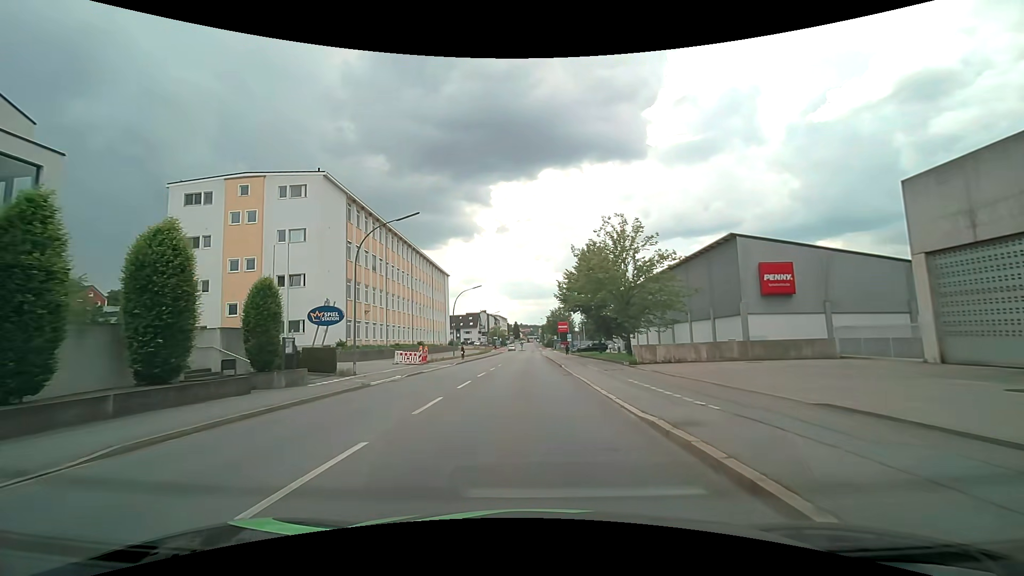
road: tertiary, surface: asphalt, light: Day
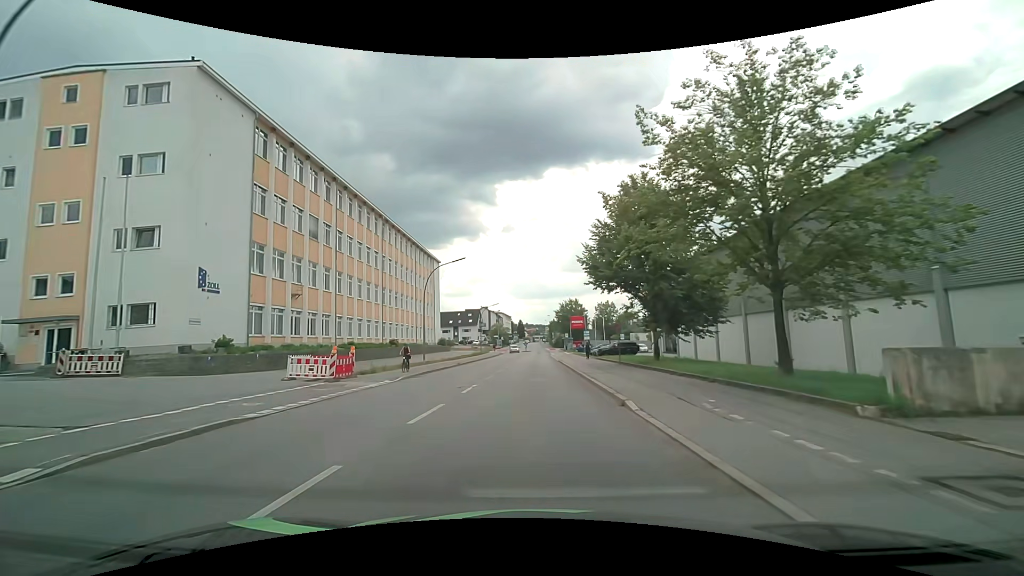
(-0.1, +19.8) m; 0°
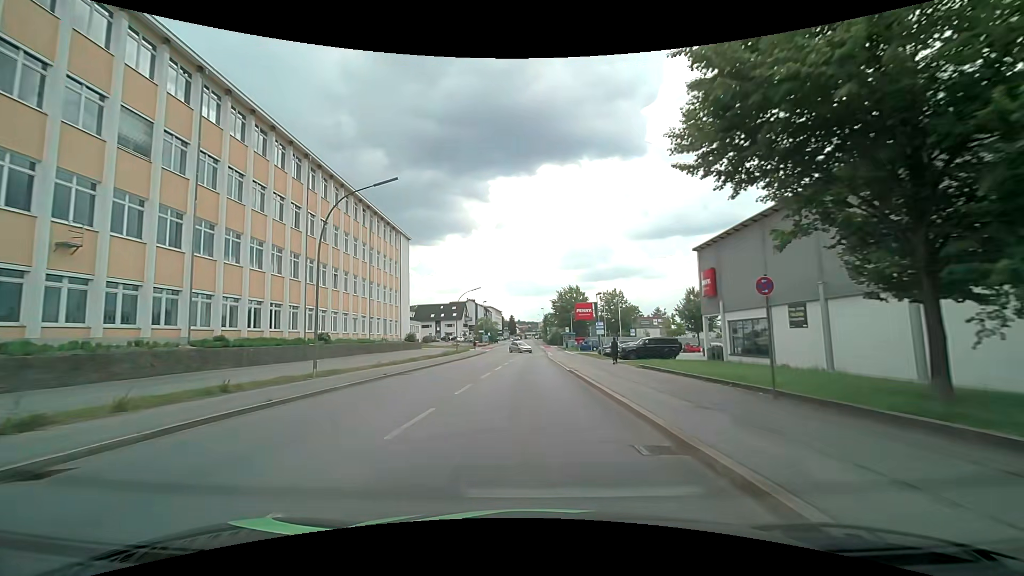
(0.0, +20.0) m; 0°
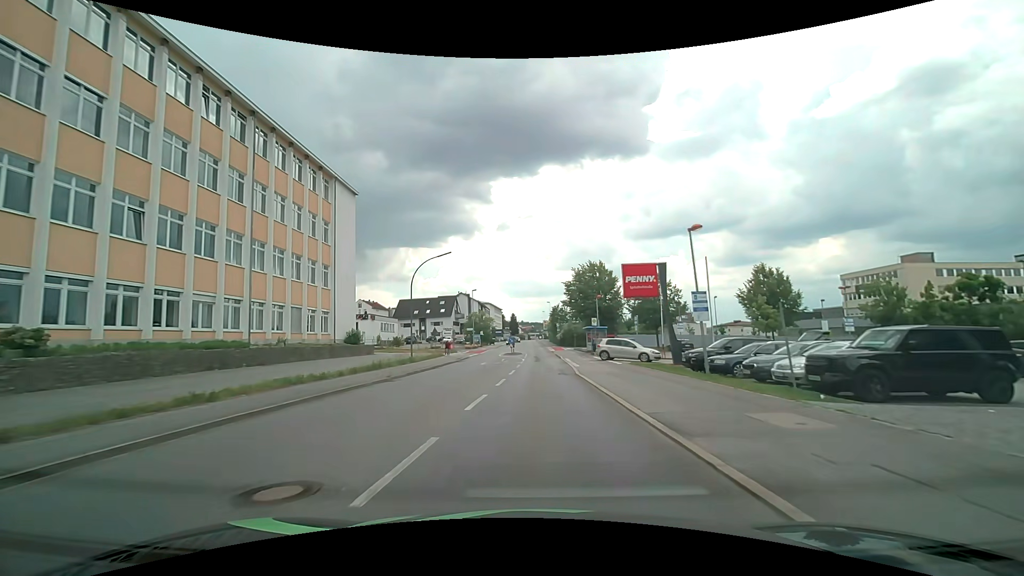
(-0.1, +27.4) m; 0°
(0, +10) (0, +20) (0, +30) (+1, +40) (+1, +50) (+1, +60) (+1, +70) (+1, +80) (+1, +90) (+1, +100) m
